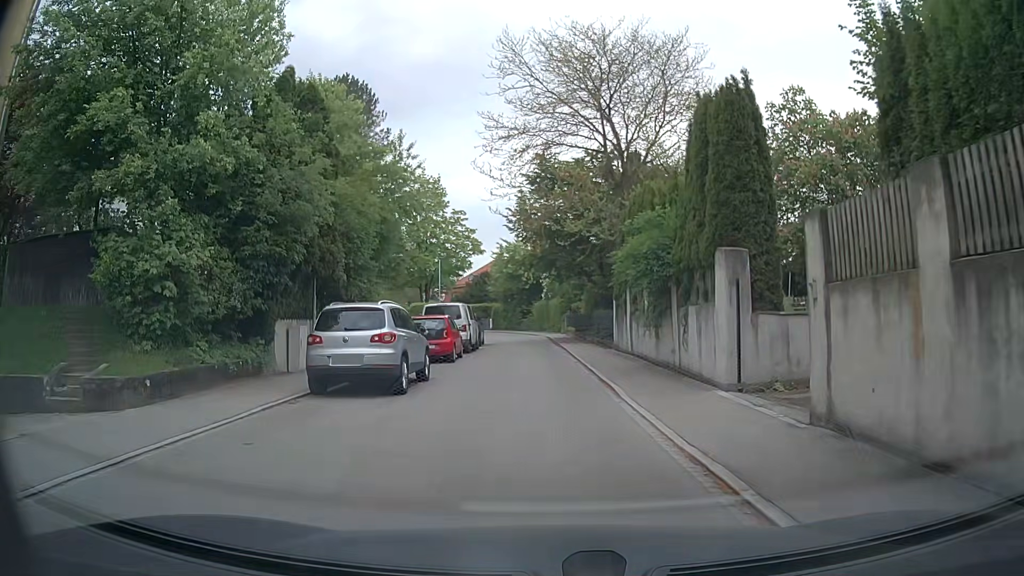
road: residential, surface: asphalt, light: Day
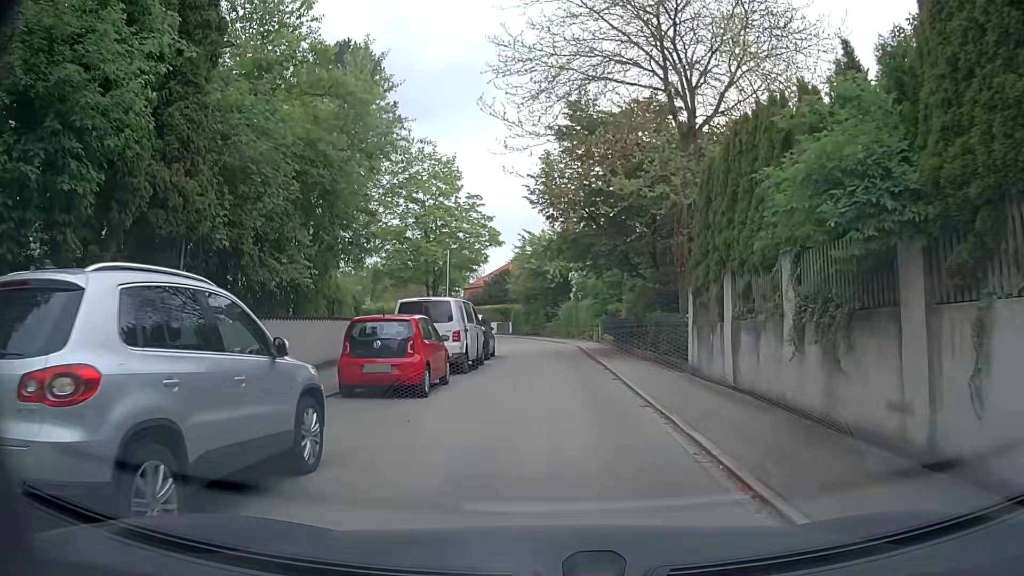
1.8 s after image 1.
(-0.2, +9.0) m; -3°
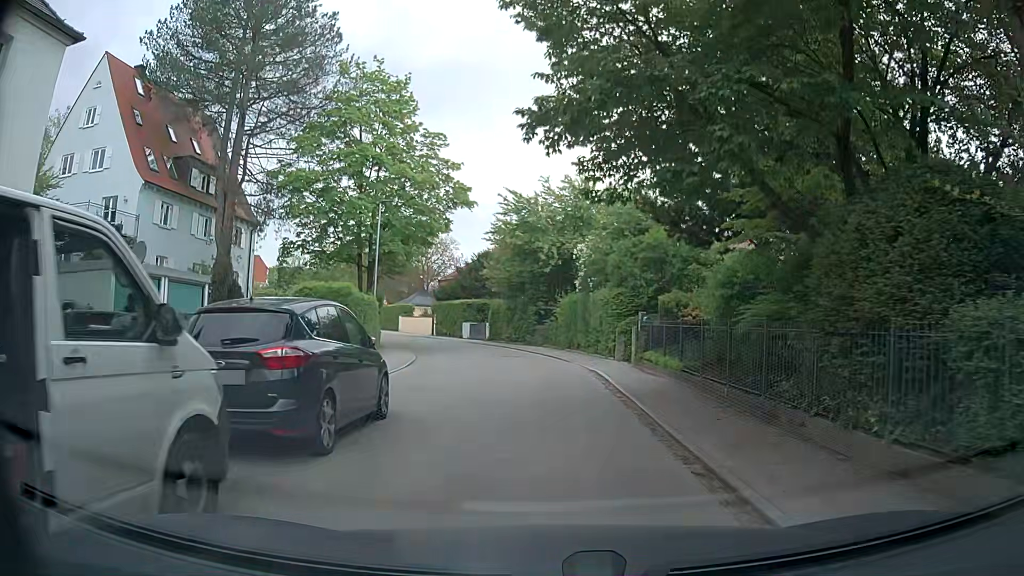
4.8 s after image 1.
(+0.2, +17.4) m; +1°
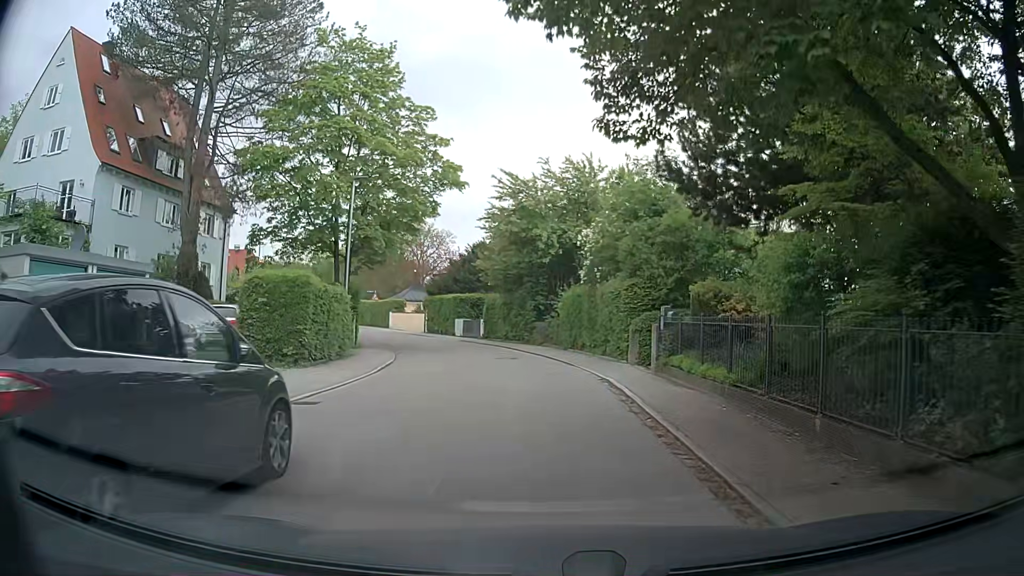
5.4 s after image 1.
(0.0, +3.9) m; 0°
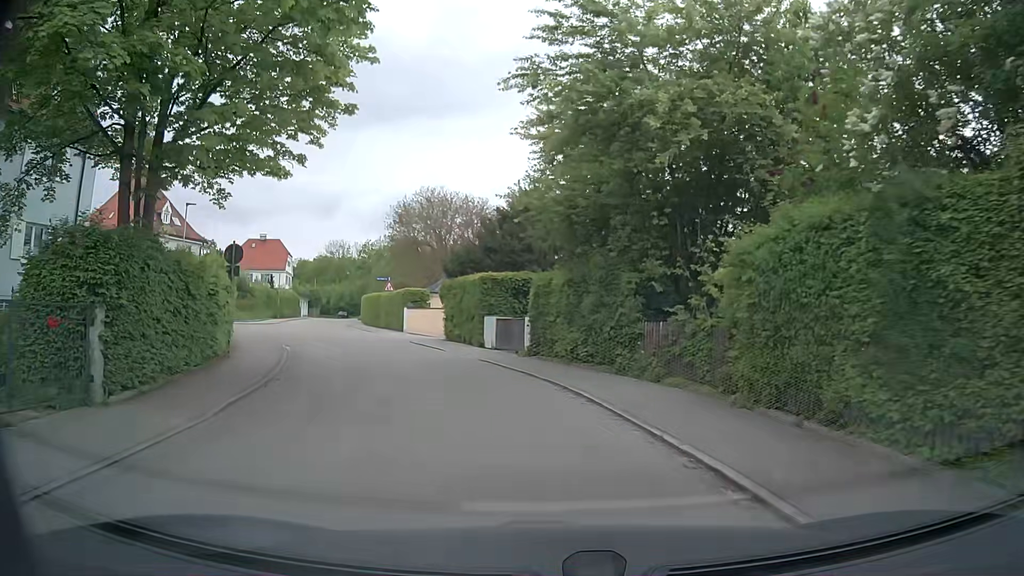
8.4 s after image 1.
(-0.5, +20.0) m; -5°
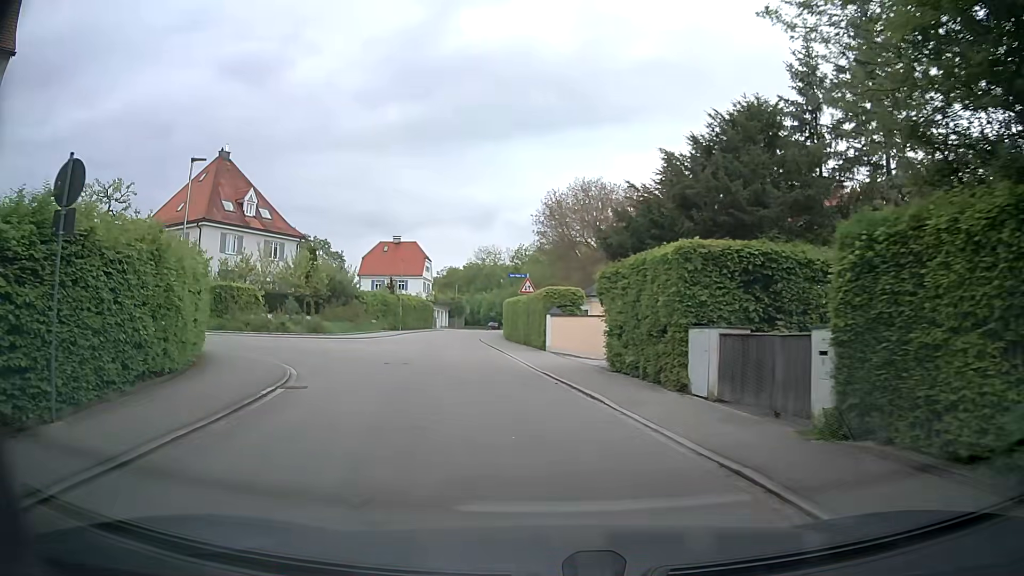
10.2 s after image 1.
(-1.5, +12.8) m; -14°
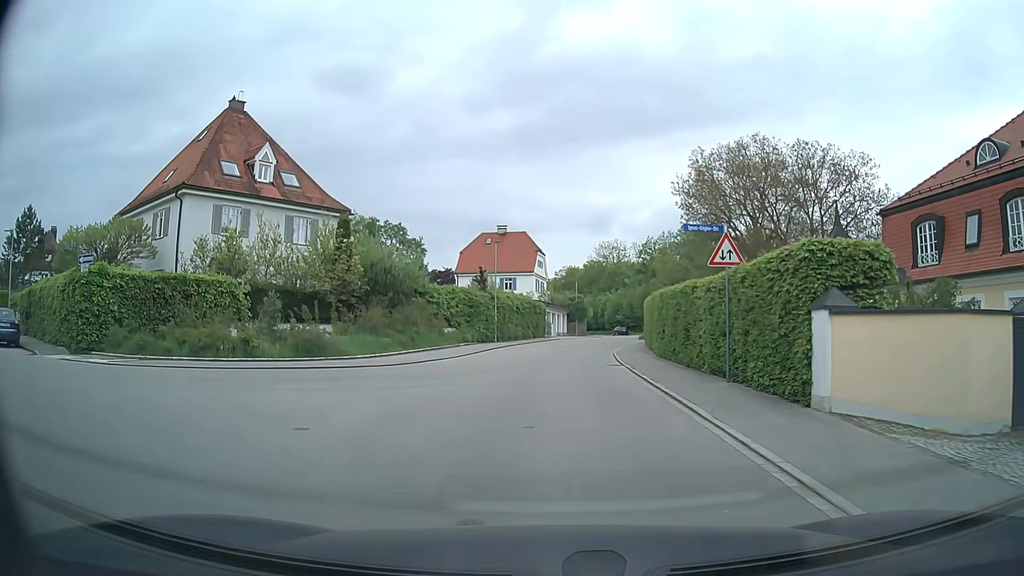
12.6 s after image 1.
(-1.8, +17.2) m; -11°
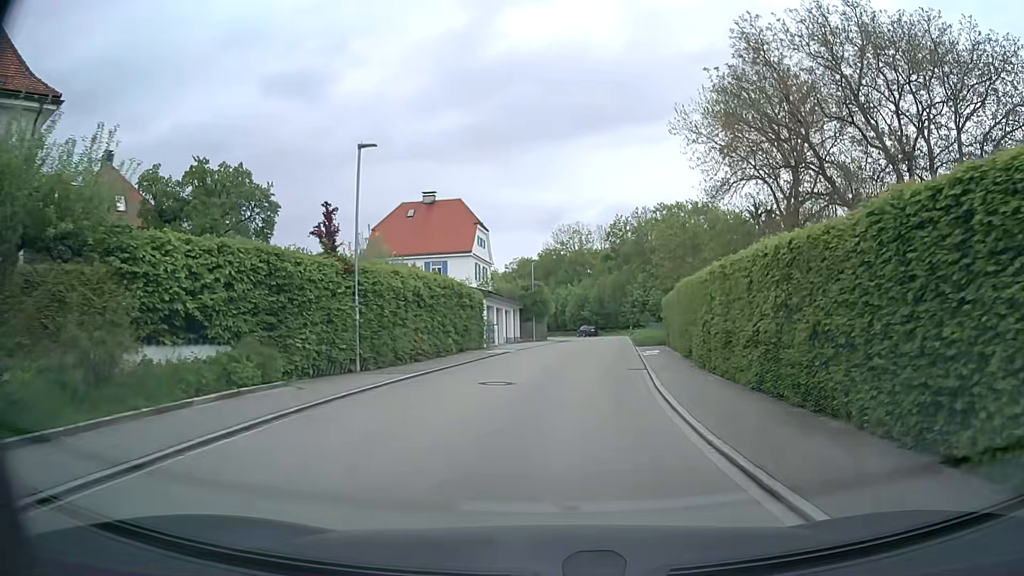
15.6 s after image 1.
(+0.8, +23.0) m; +5°
